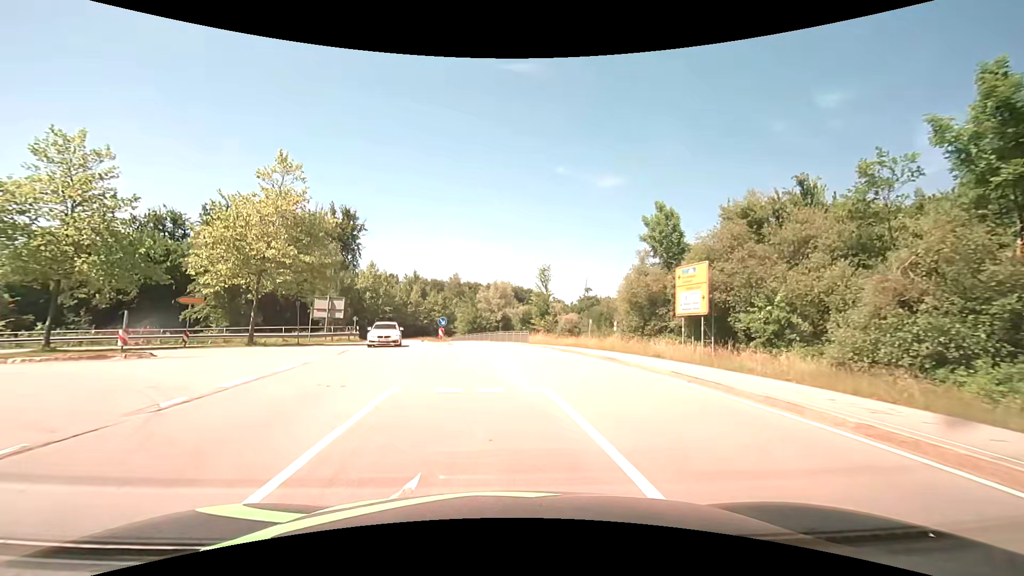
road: secondary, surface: asphalt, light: Day
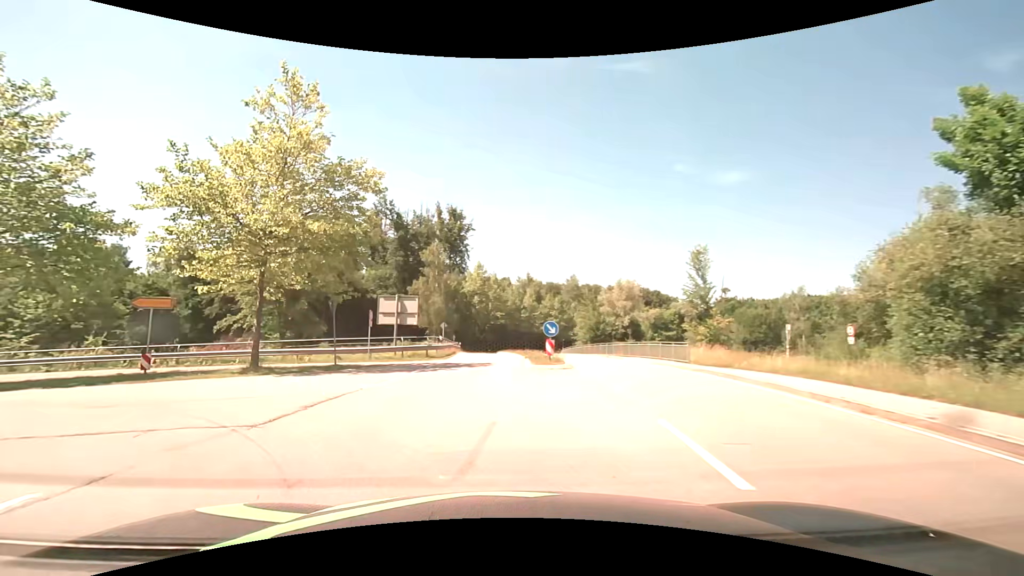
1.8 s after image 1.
(-0.9, +13.9) m; -13°
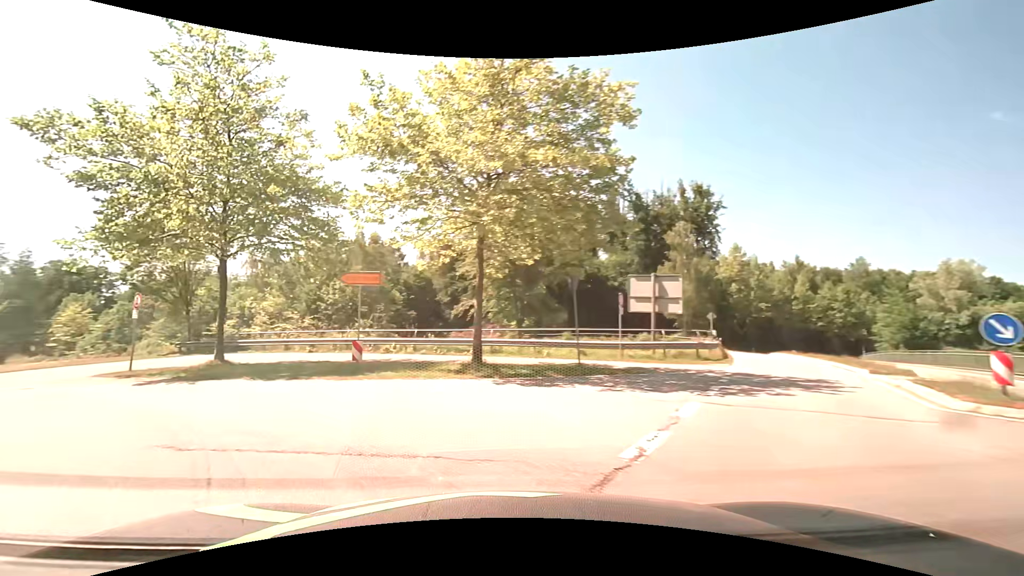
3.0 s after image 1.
(-1.6, +7.3) m; -27°
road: primary_link
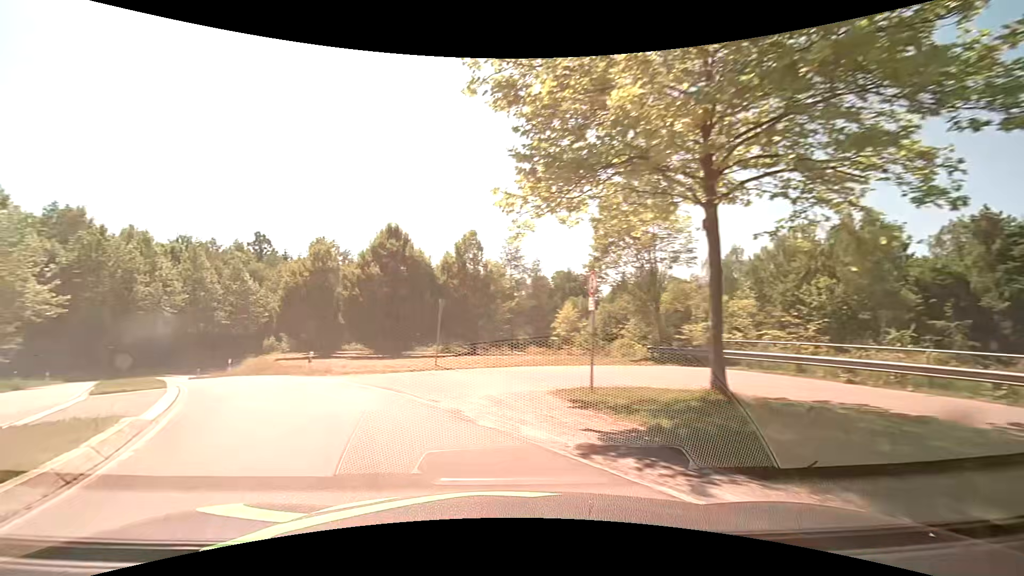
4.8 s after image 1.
(-4.4, +9.5) m; -49°
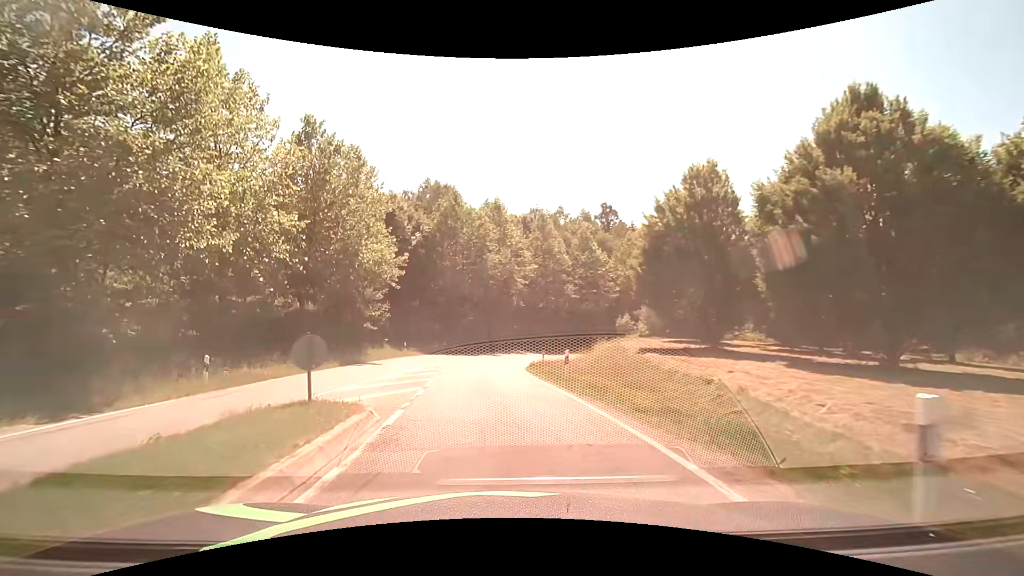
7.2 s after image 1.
(-7.9, +18.3) m; -38°
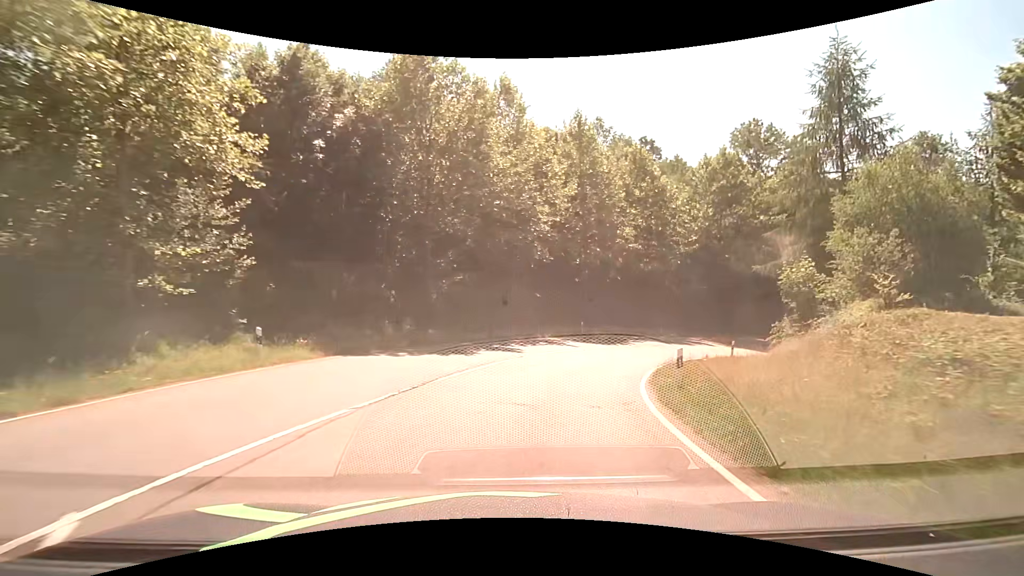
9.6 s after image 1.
(-1.2, +26.6) m; 0°
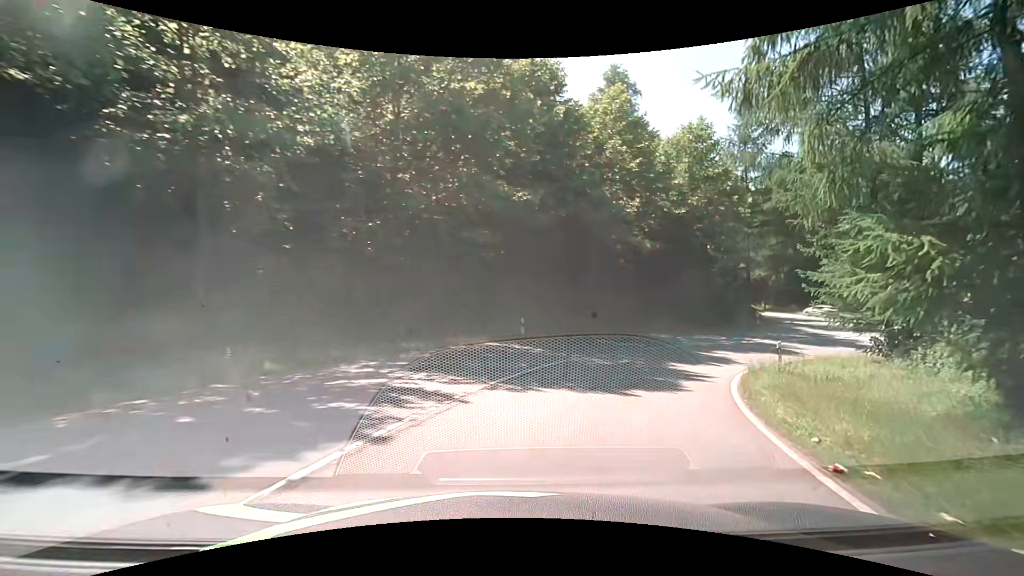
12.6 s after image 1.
(+9.7, +30.7) m; +40°
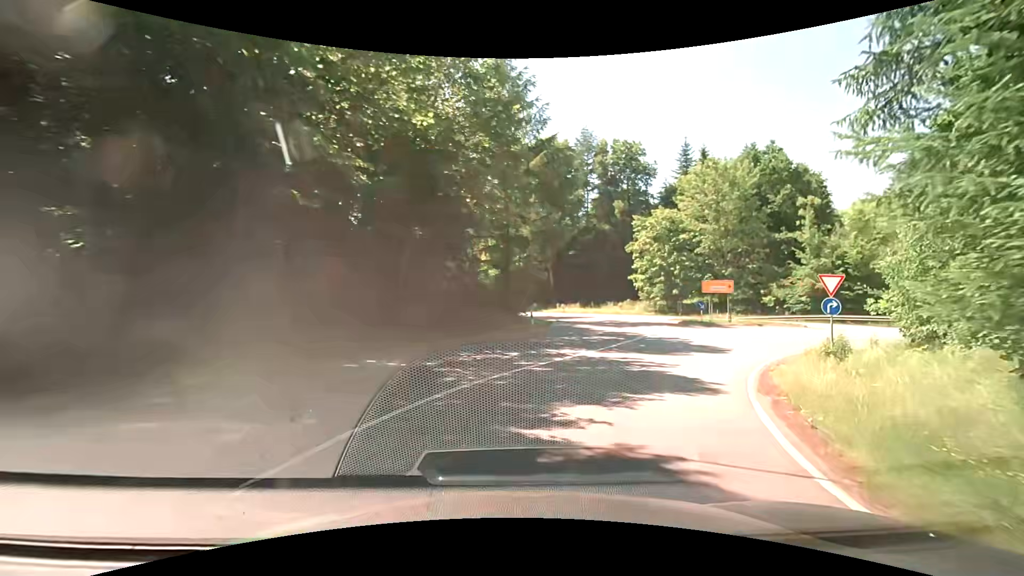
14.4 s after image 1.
(+4.6, +17.3) m; +30°
(+2, +10) (+7, +18) (+15, +24) (+25, +23) (+34, +19) (+41, +12) (+49, +6) (+57, -1) (+64, -7) (+72, -13) m
